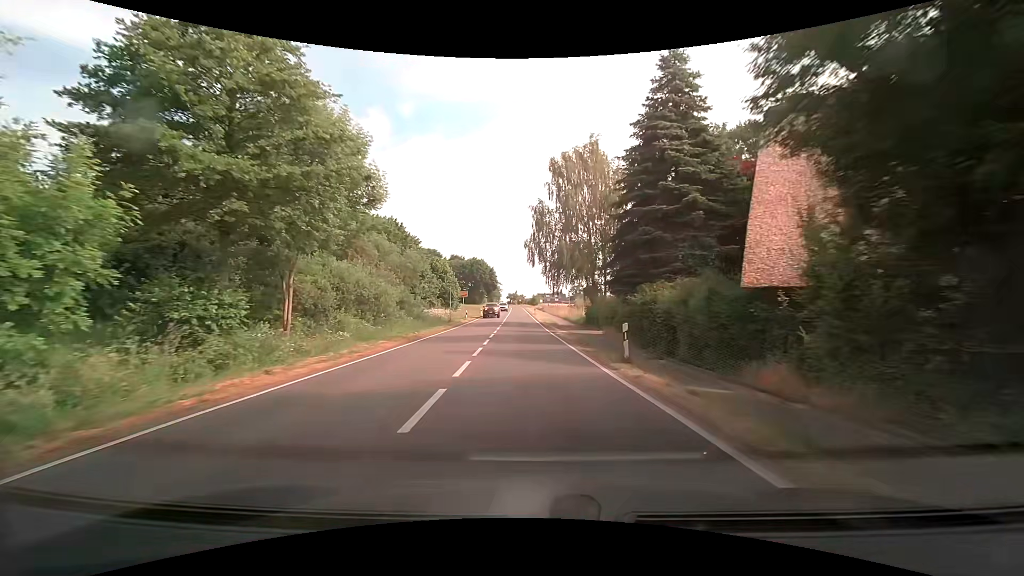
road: secondary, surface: asphalt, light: Day
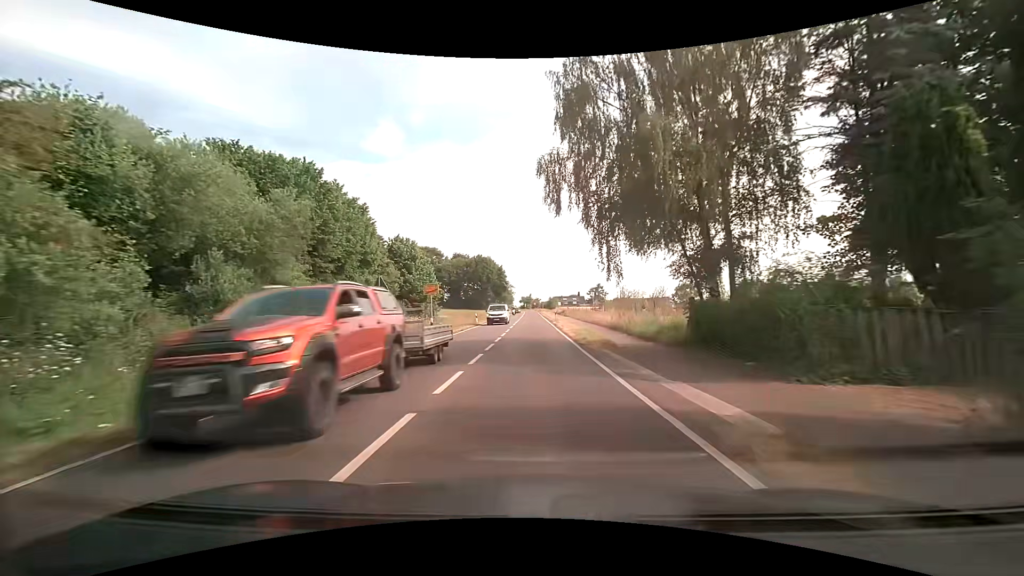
(-0.4, +24.9) m; -2°
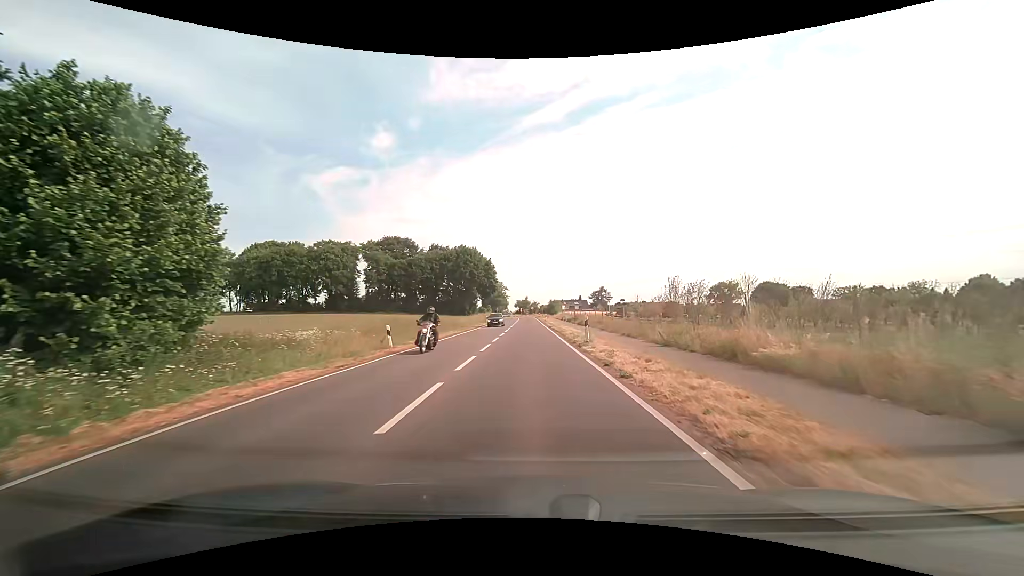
(+0.2, +31.2) m; +1°
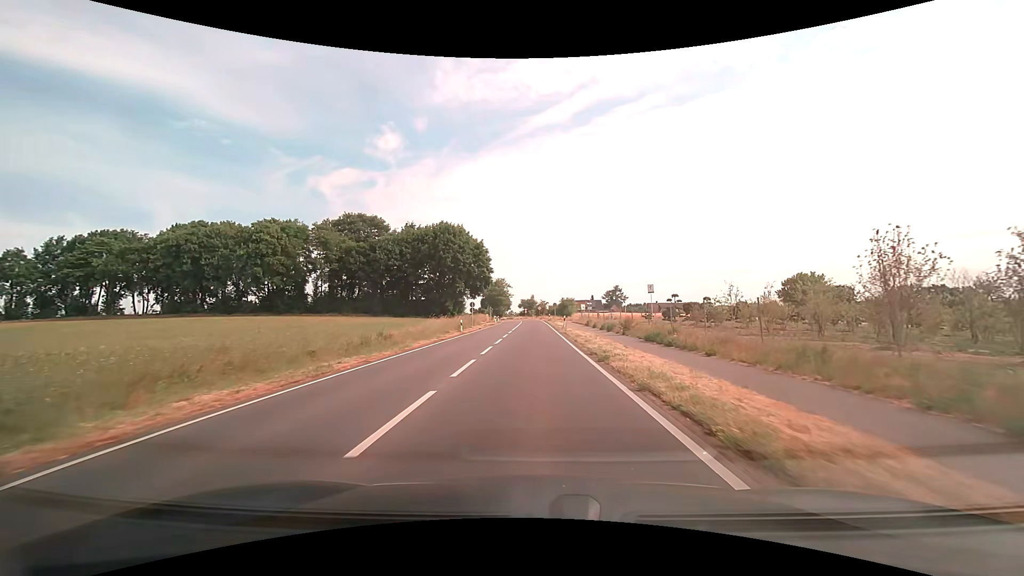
(-0.2, +30.8) m; -1°
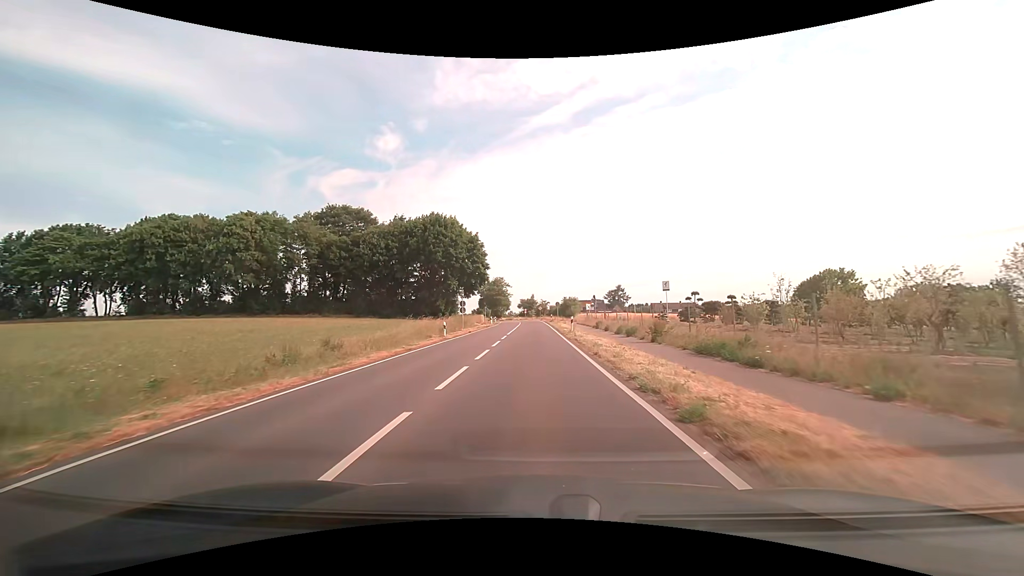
(0.0, +7.8) m; 0°
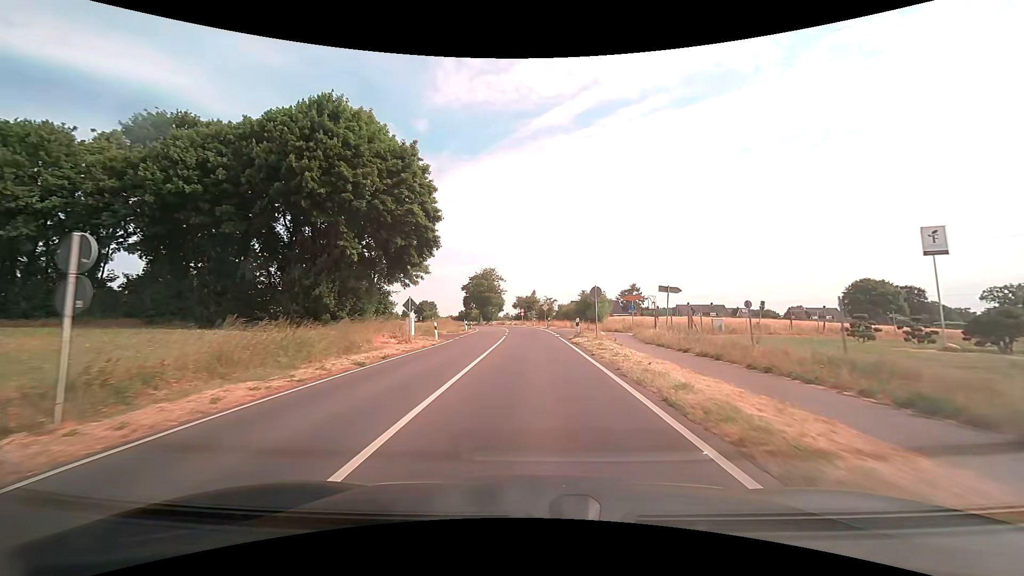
(0.0, +40.8) m; 0°
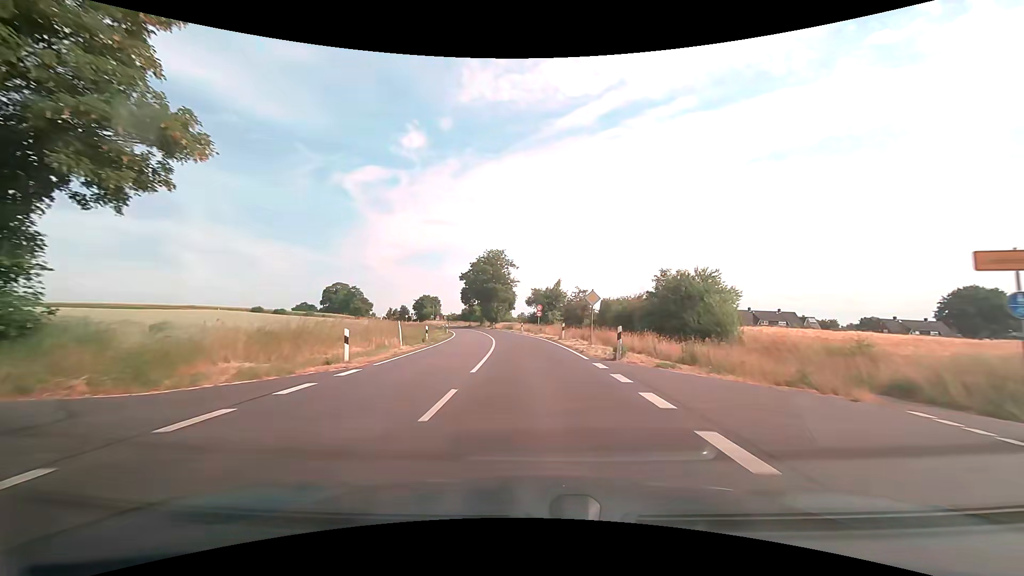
(-0.4, +36.4) m; -2°
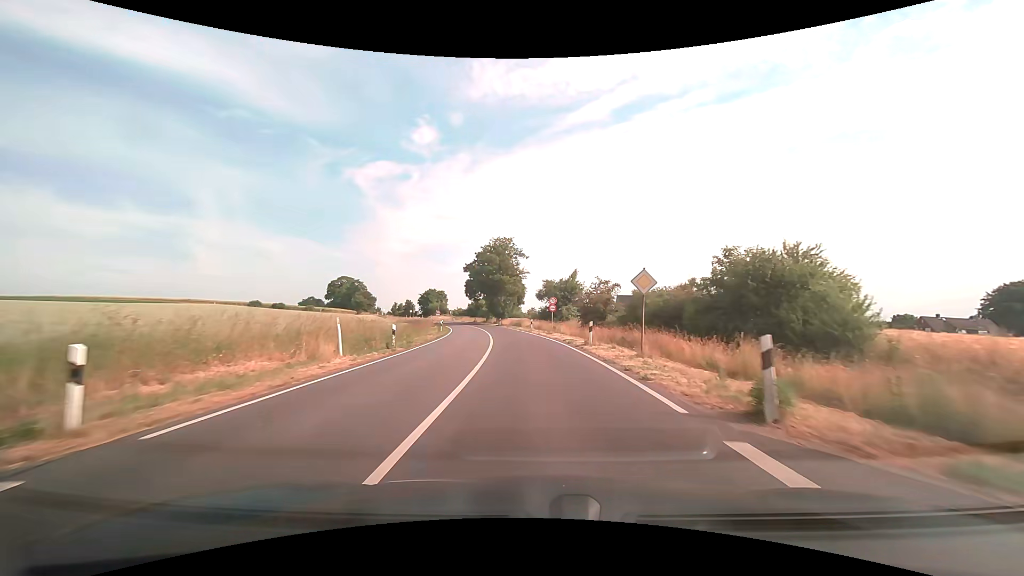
(-0.1, +9.7) m; -1°
(0, +10) (0, +20) (-1, +30) (-2, +40) (-3, +50) (-5, +60) (-7, +70) (-9, +79) (-12, +89) (-14, +99) m
